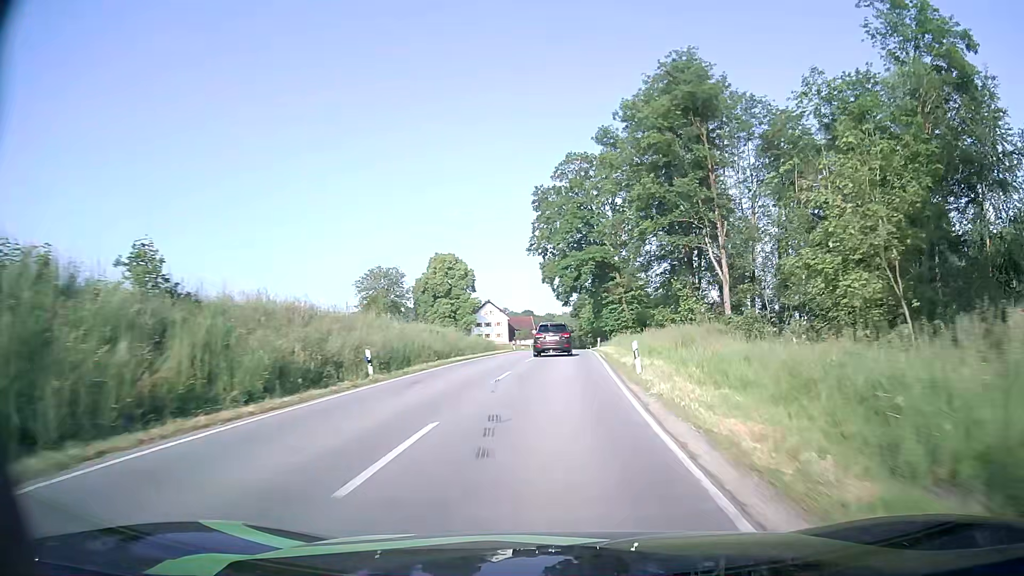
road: secondary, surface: asphalt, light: Day
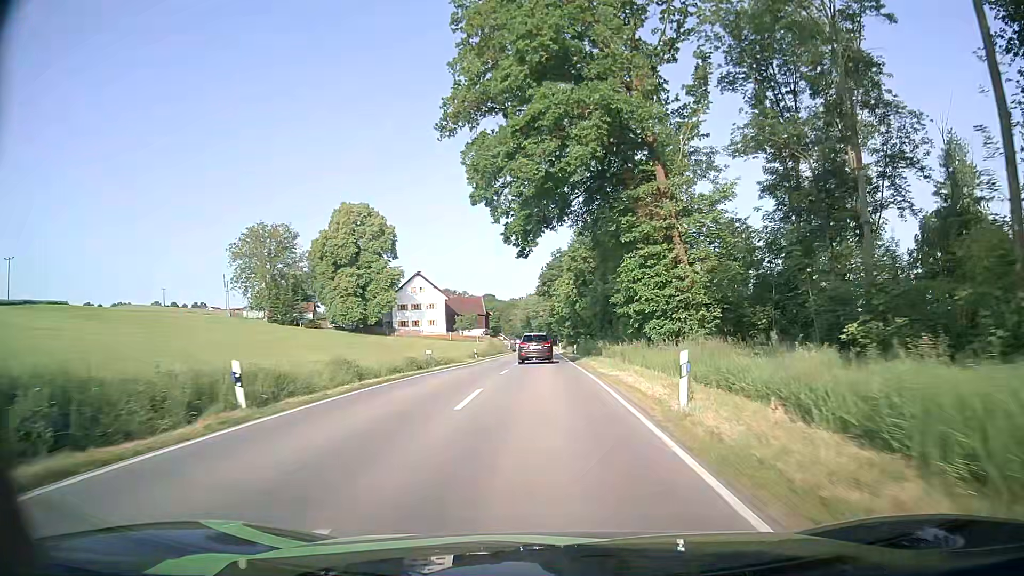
(+1.4, +49.3) m; +3°
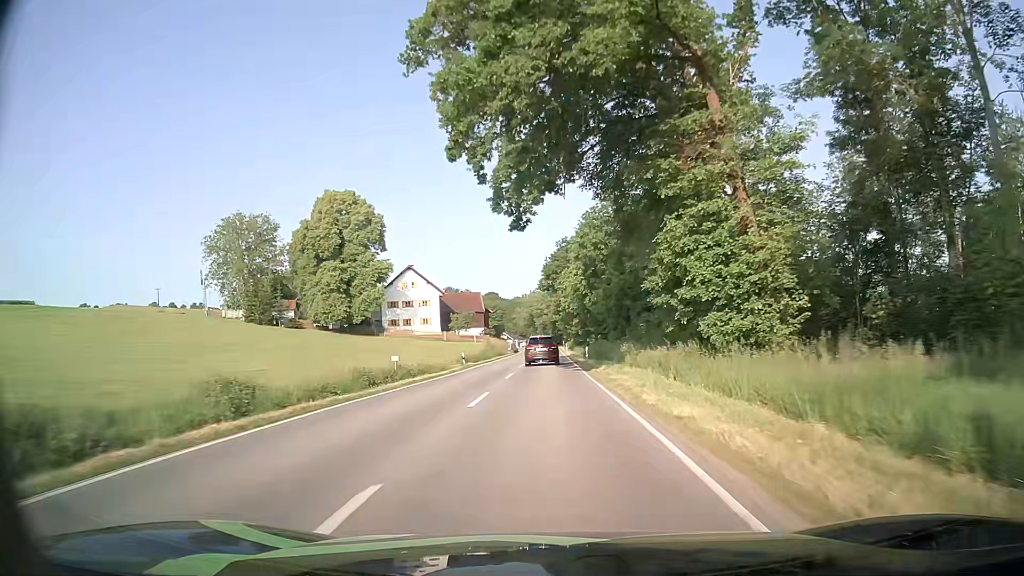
(0.0, +10.0) m; 0°
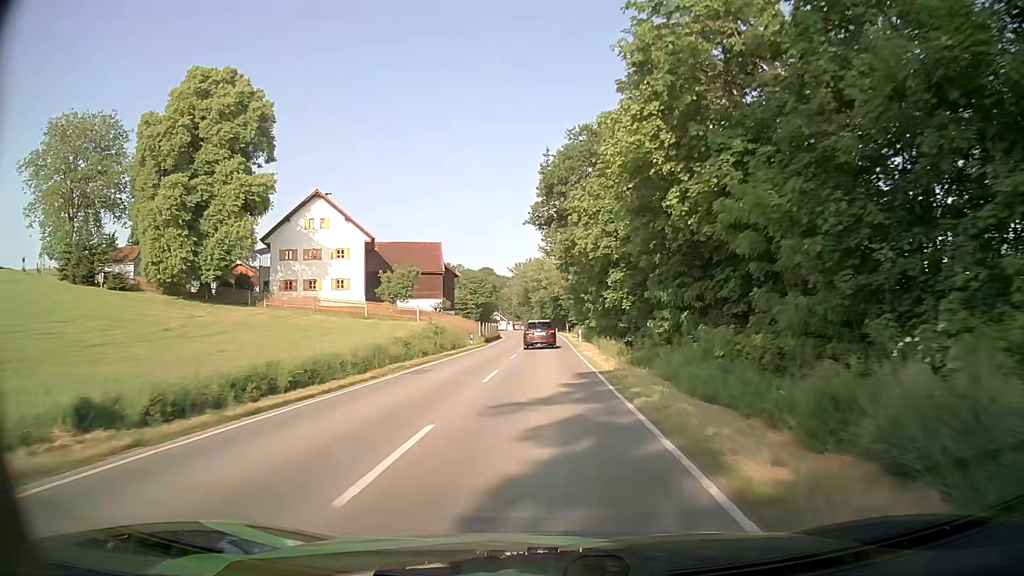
(-0.3, +41.2) m; 0°
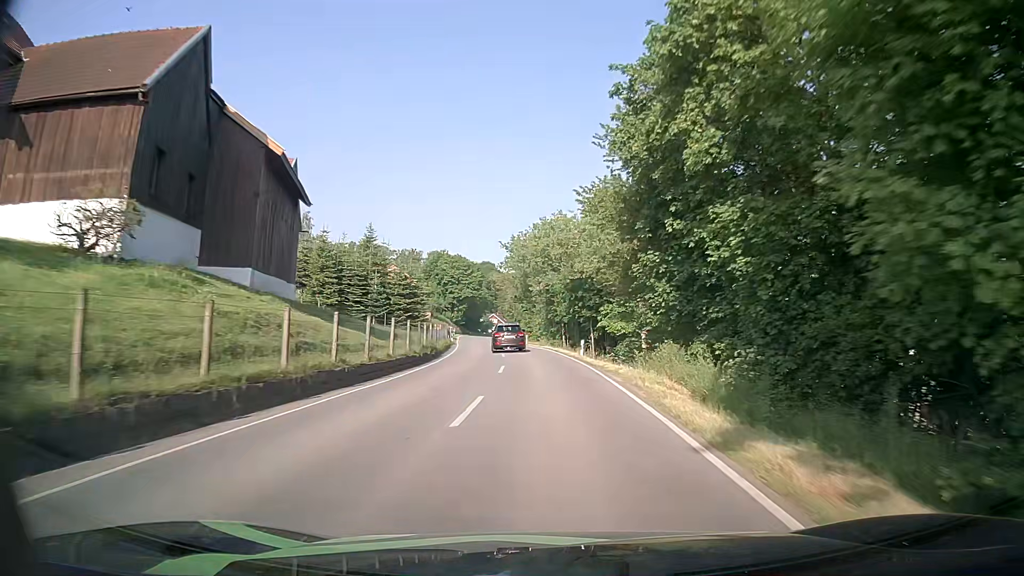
(-0.4, +52.2) m; -1°
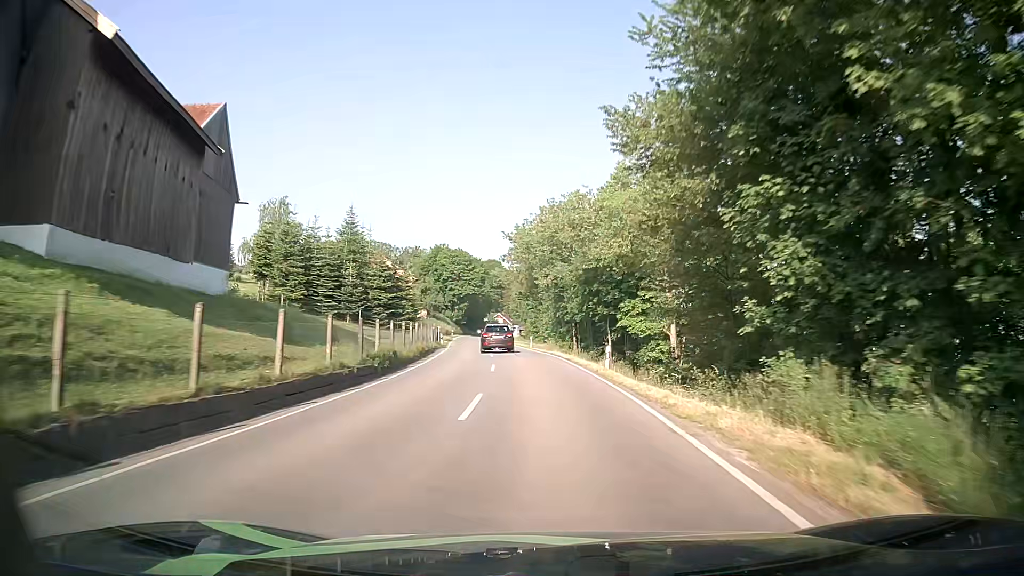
(0.0, +10.5) m; 0°
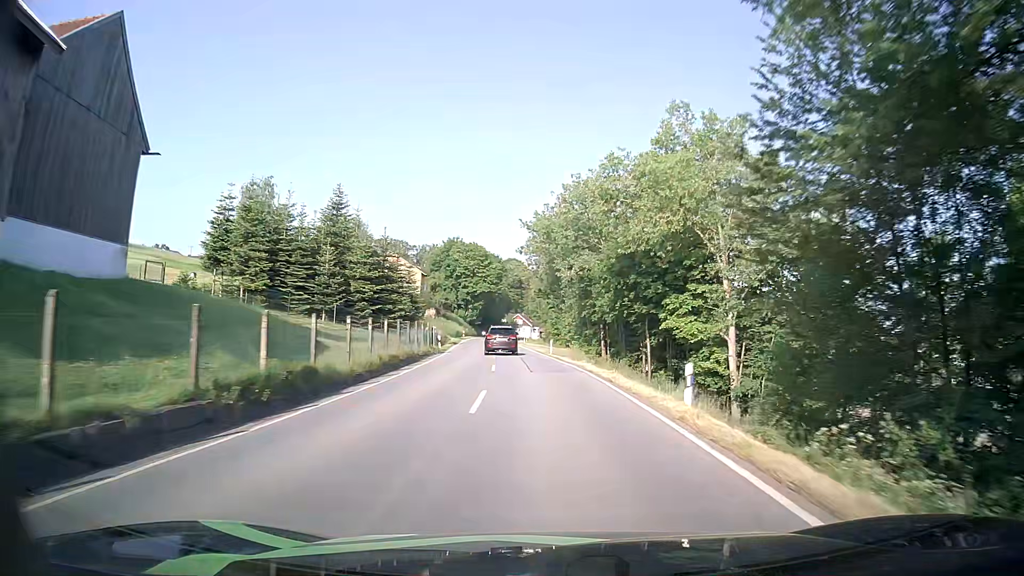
(-0.1, +10.6) m; -2°
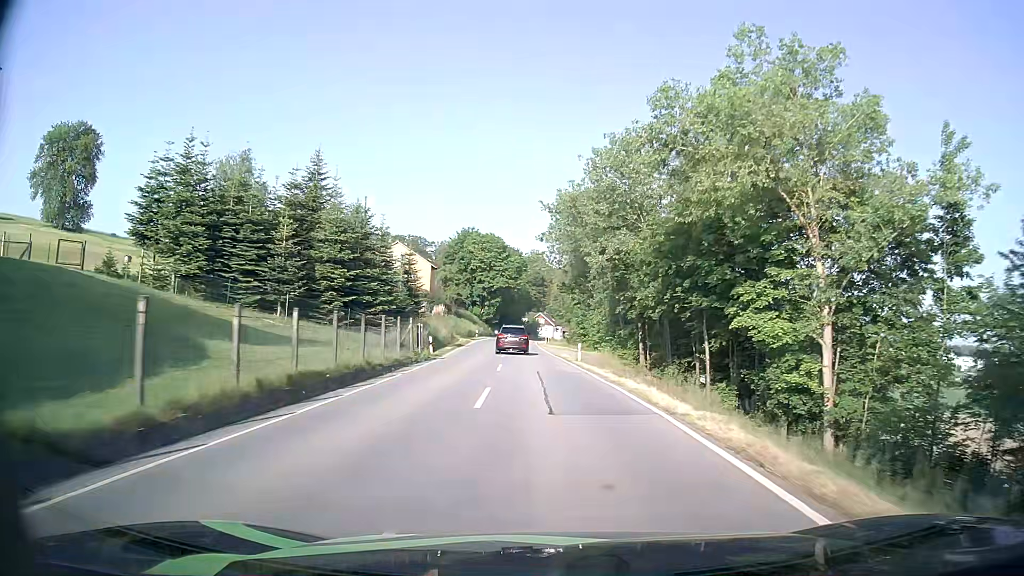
(-0.1, +10.7) m; -2°
(0, +10) (-1, +20) (-1, +30) (-2, +40) (-2, +50) (-3, +60) (-3, +70) (-3, +80) (-3, +90) (-3, +100) m
